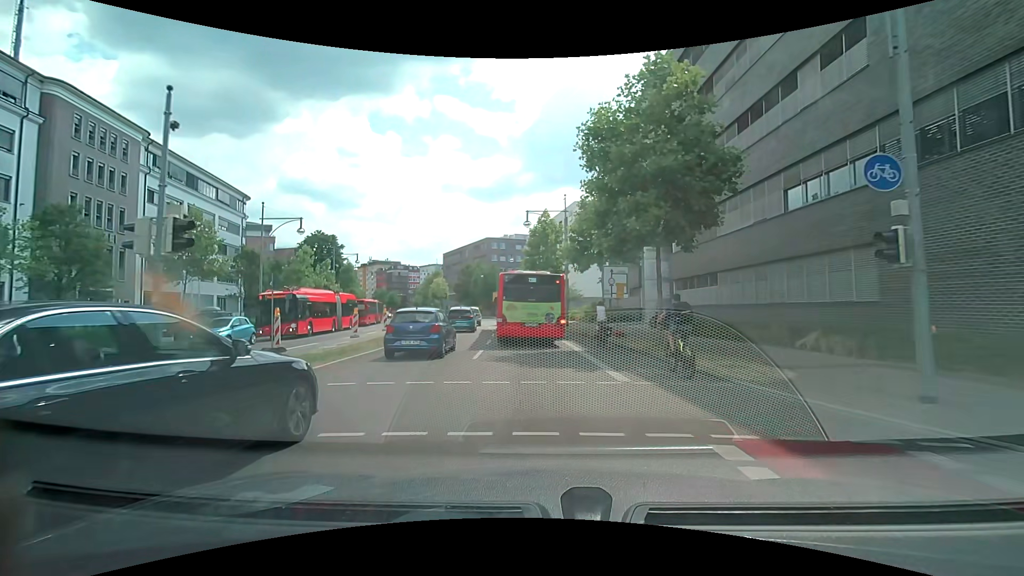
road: primary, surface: asphalt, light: Day
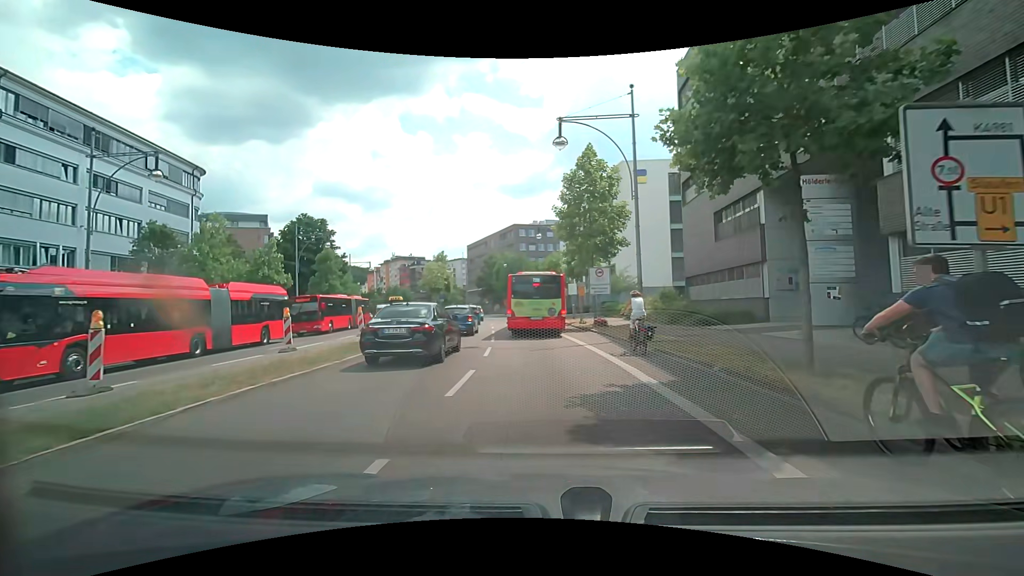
(-0.6, +18.6) m; -5°
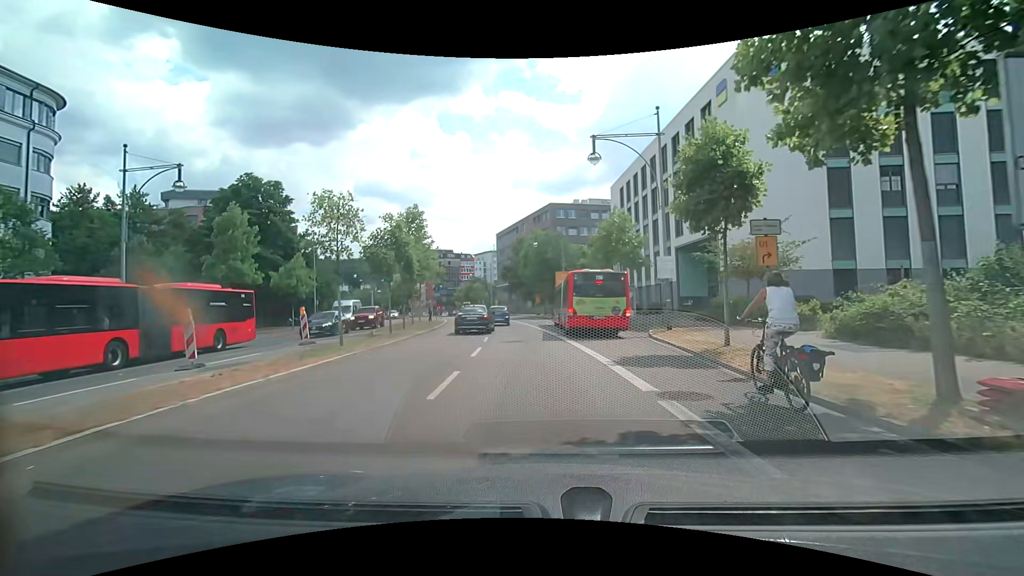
(-0.3, +24.4) m; -2°
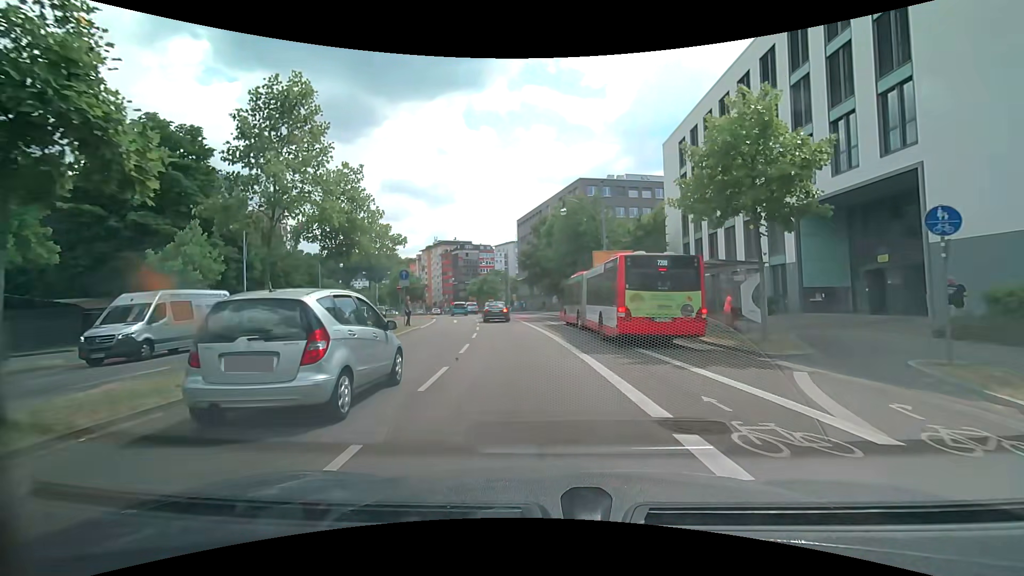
(-0.8, +17.1) m; -4°
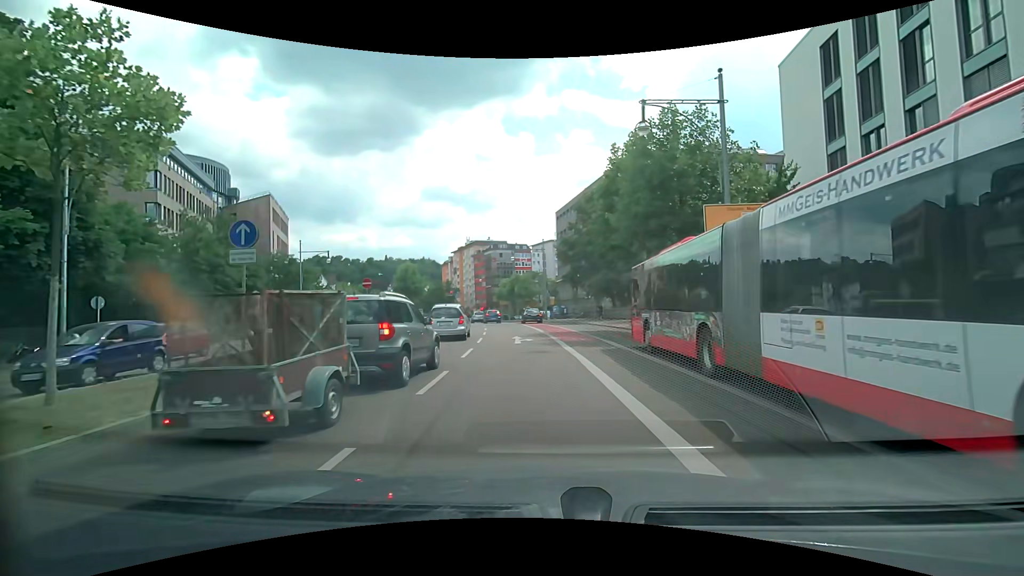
(-0.6, +17.9) m; -5°
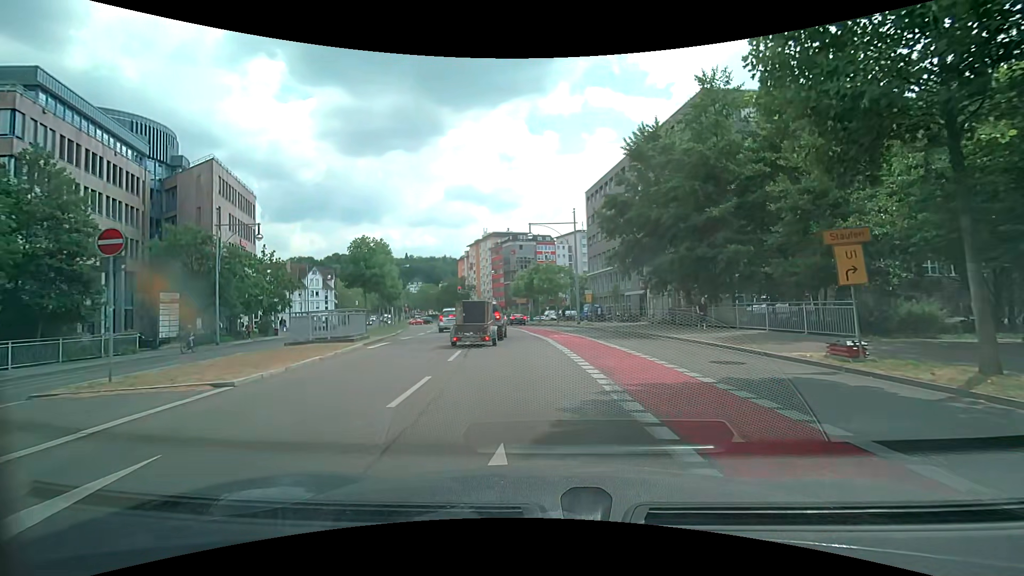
(-0.5, +19.2) m; -3°
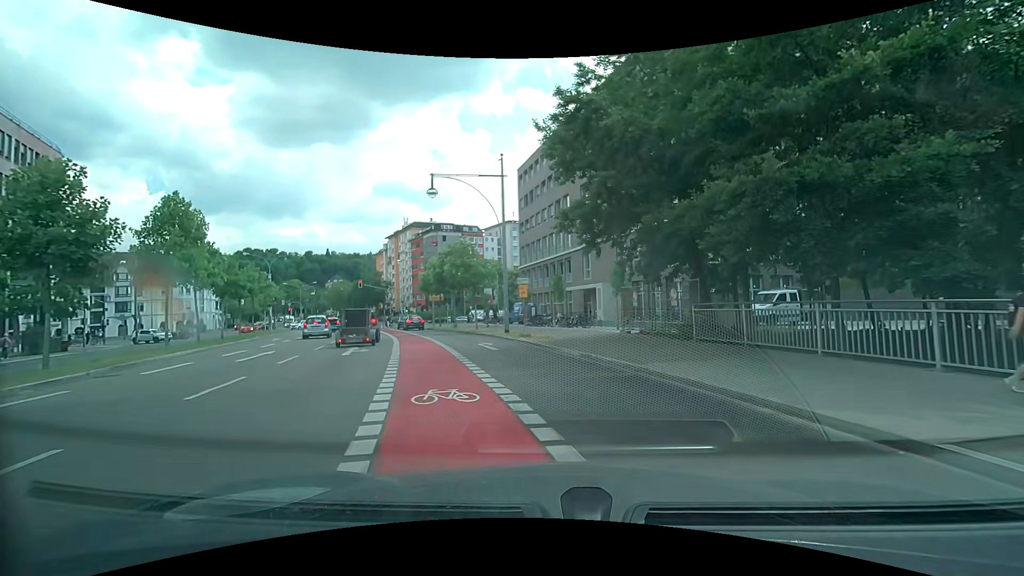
(+1.1, +16.1) m; +9°
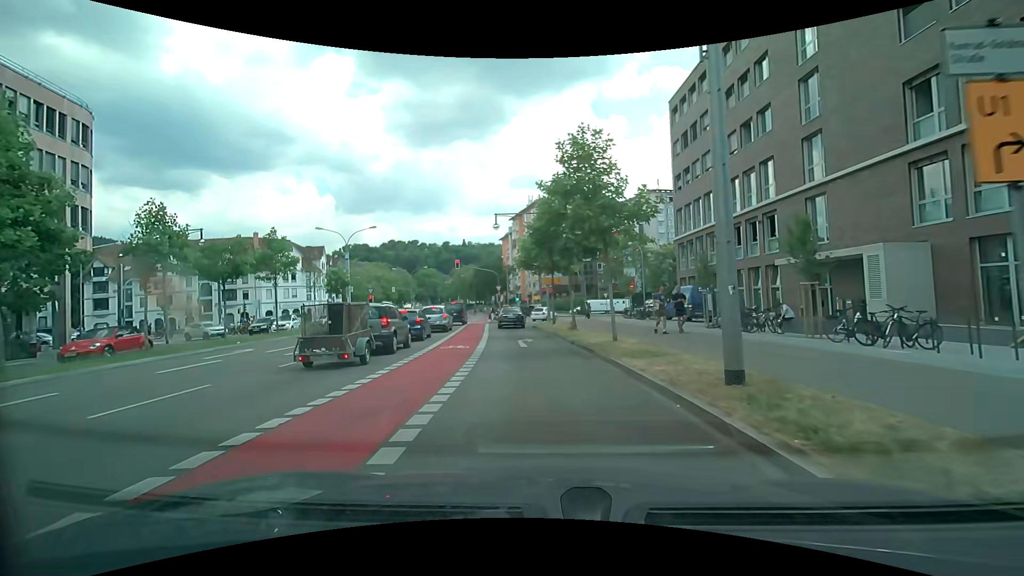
(-2.1, +20.4) m; -17°
(0, +10) (-1, +20) (-2, +30) (-2, +40) (-1, +50) (+3, +59) (+9, +67) (+18, +71) (+27, +74) (+37, +77) m
